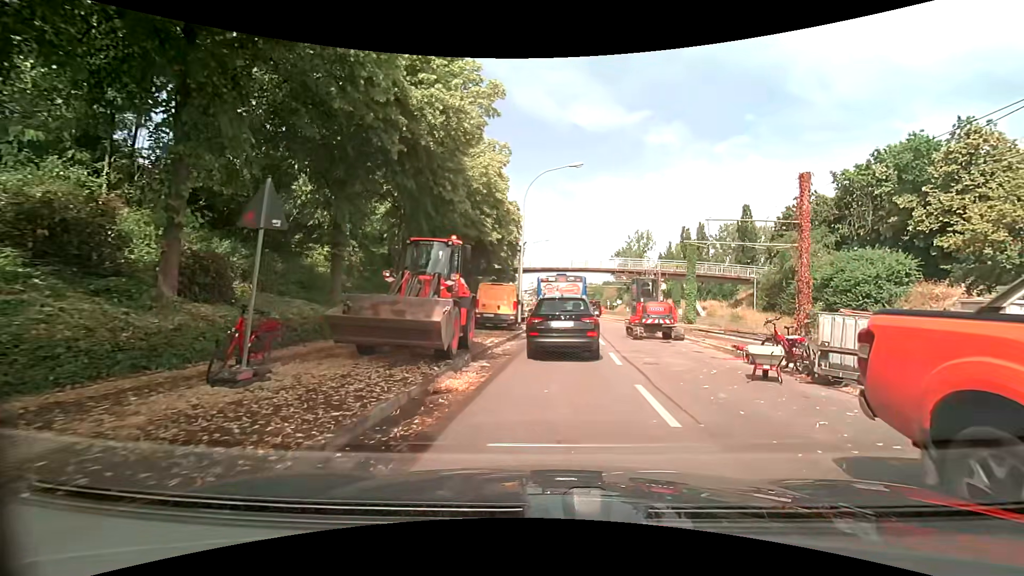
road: tertiary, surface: asphalt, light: Day
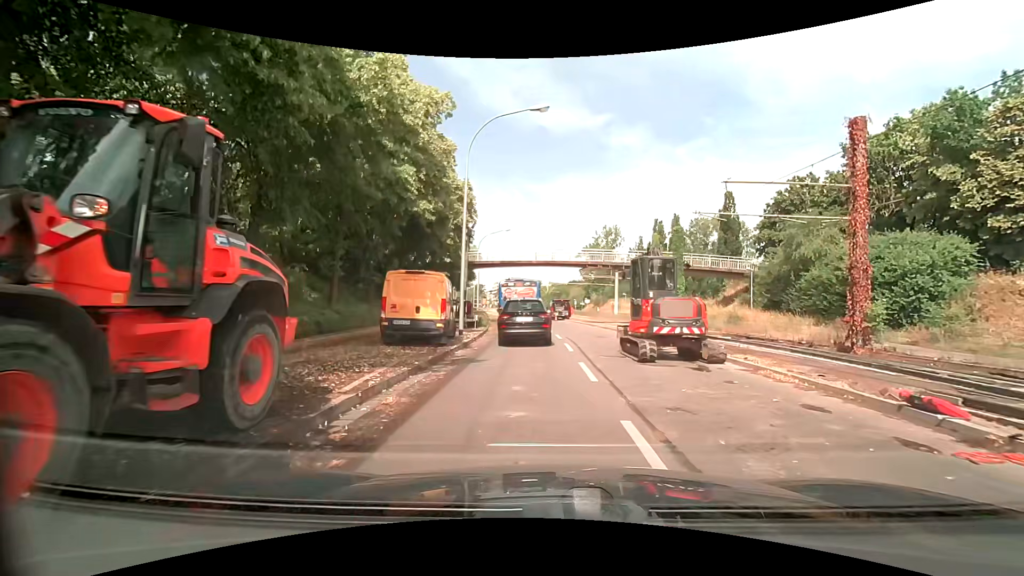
(+0.7, +8.8) m; +6°
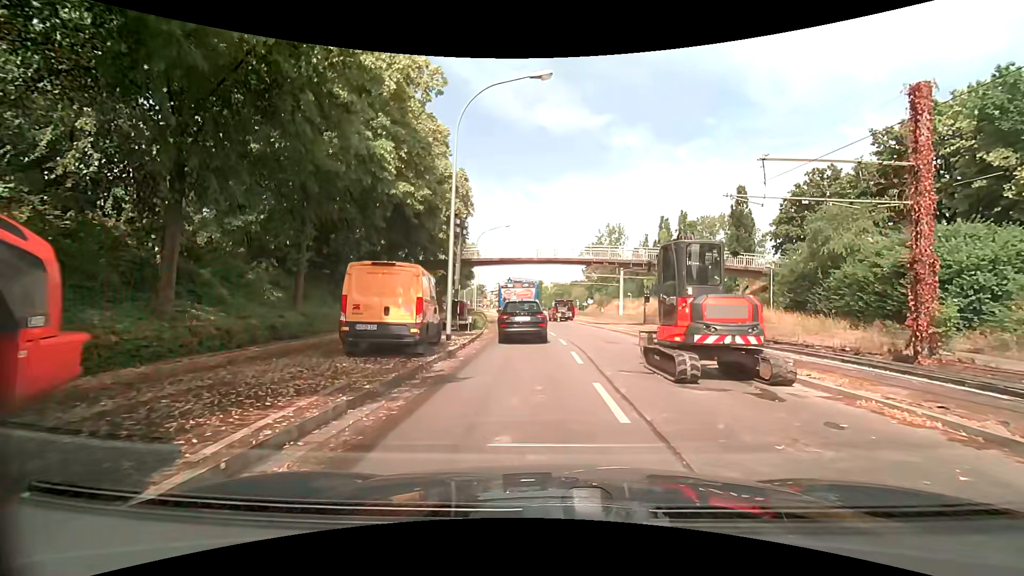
(+0.1, +3.1) m; +1°
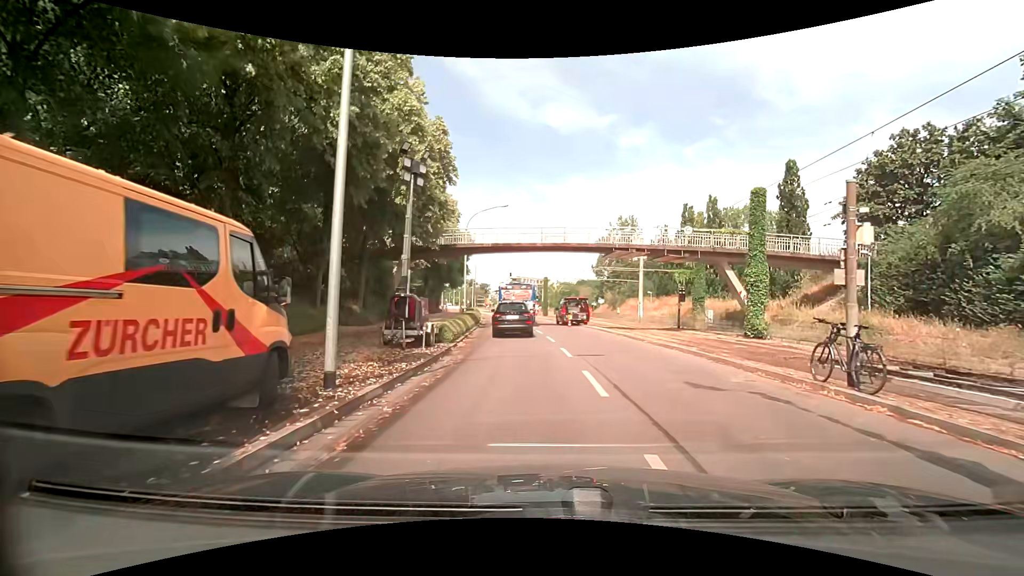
(-0.1, +10.3) m; -2°
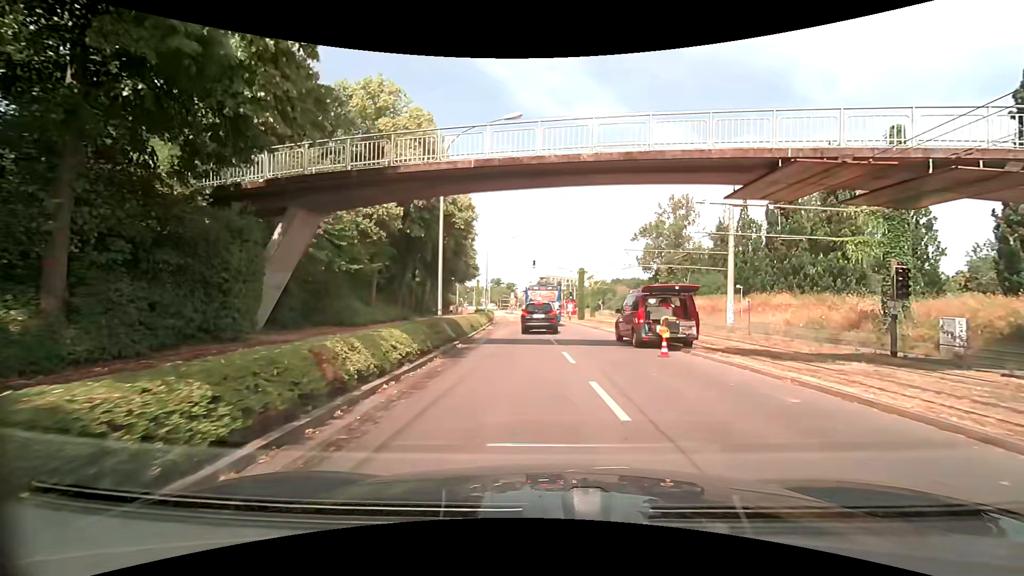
(+0.5, +19.7) m; -2°
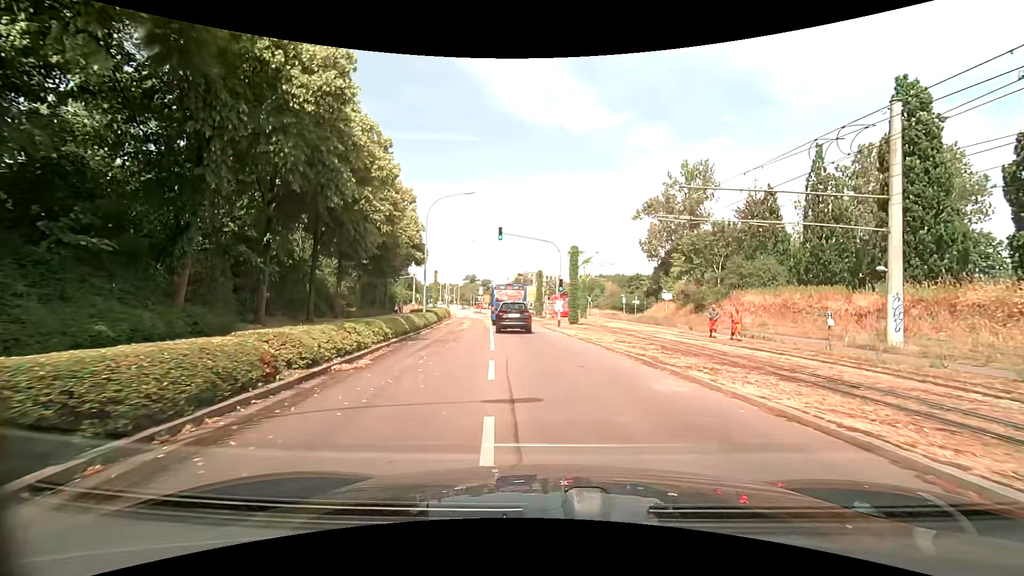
(+0.1, +21.1) m; +3°
(0, +10) (-1, +20) (-2, +30) (-3, +40) (-4, +50) (-5, +60) (-6, +70) (-7, +80) (-8, +90) (-9, +99) m
